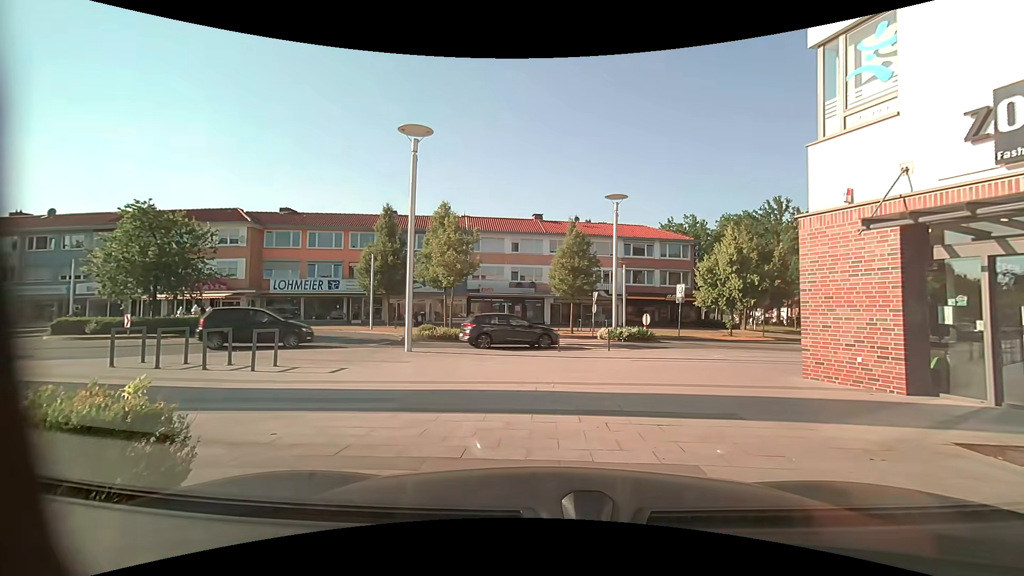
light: Day
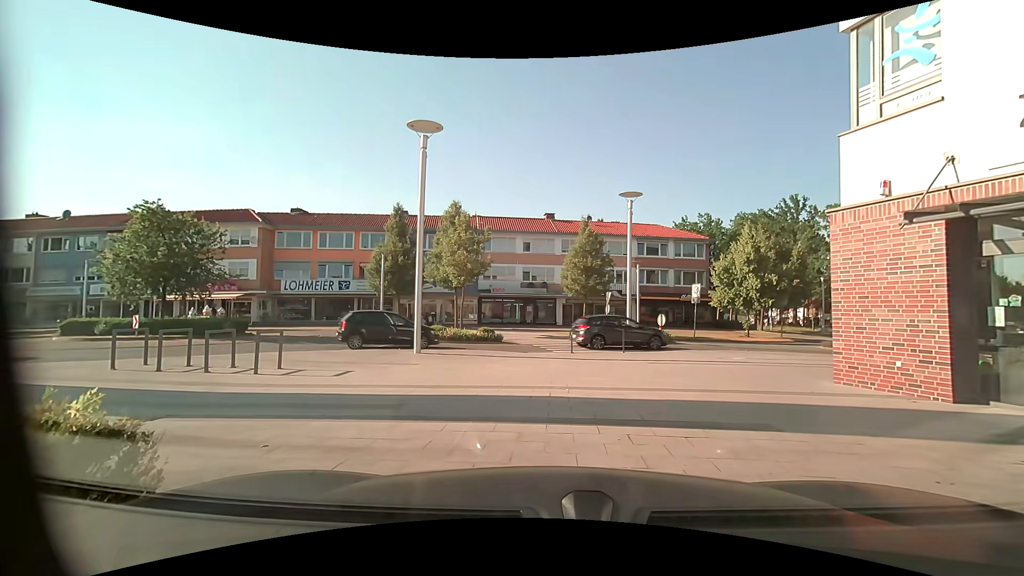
(0.0, +0.5) m; 0°
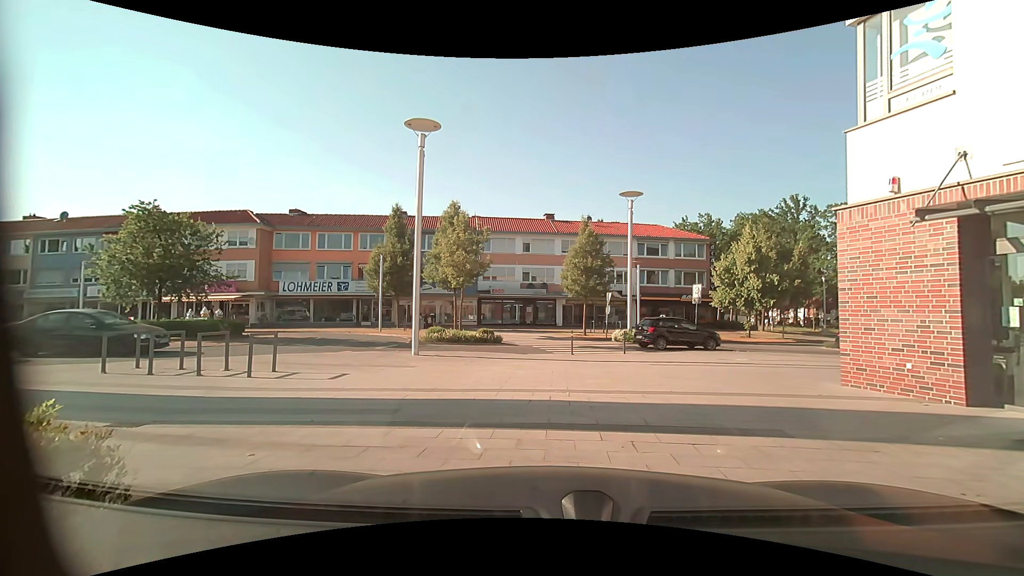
(0.0, +0.3) m; 0°
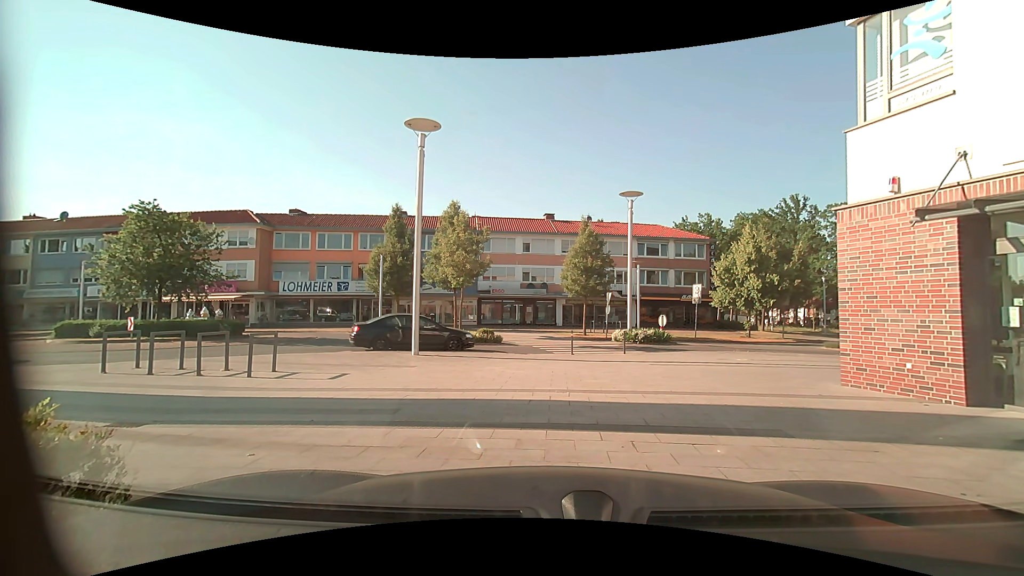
(0.0, 0.0) m; 0°
